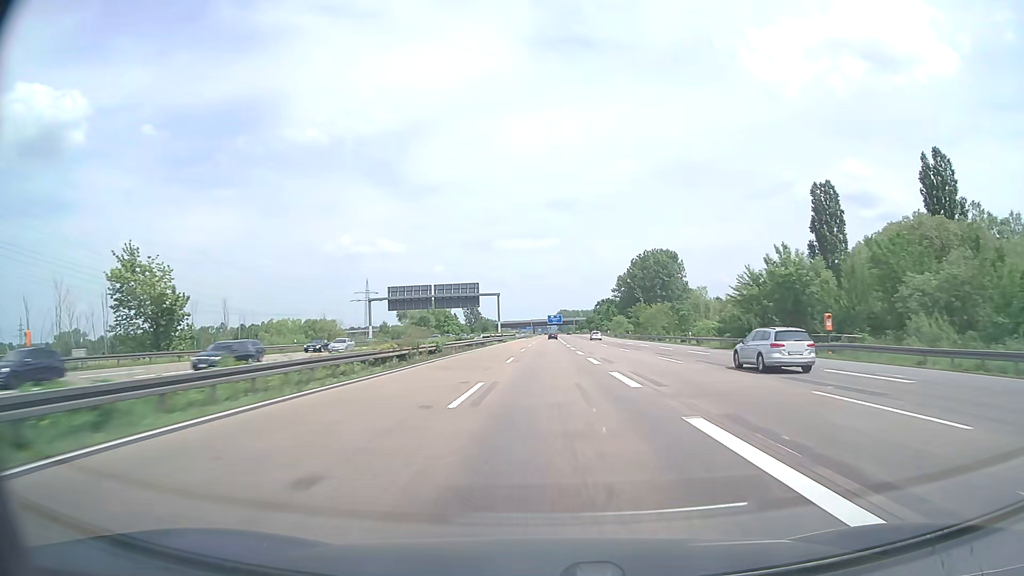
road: motorway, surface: asphalt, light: Day
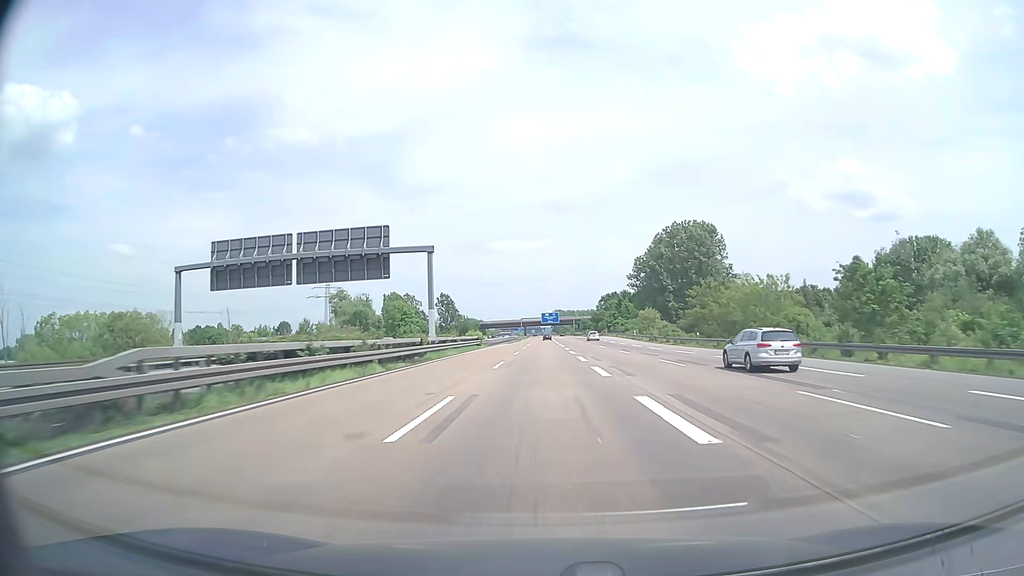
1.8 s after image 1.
(+0.5, +57.2) m; +1°
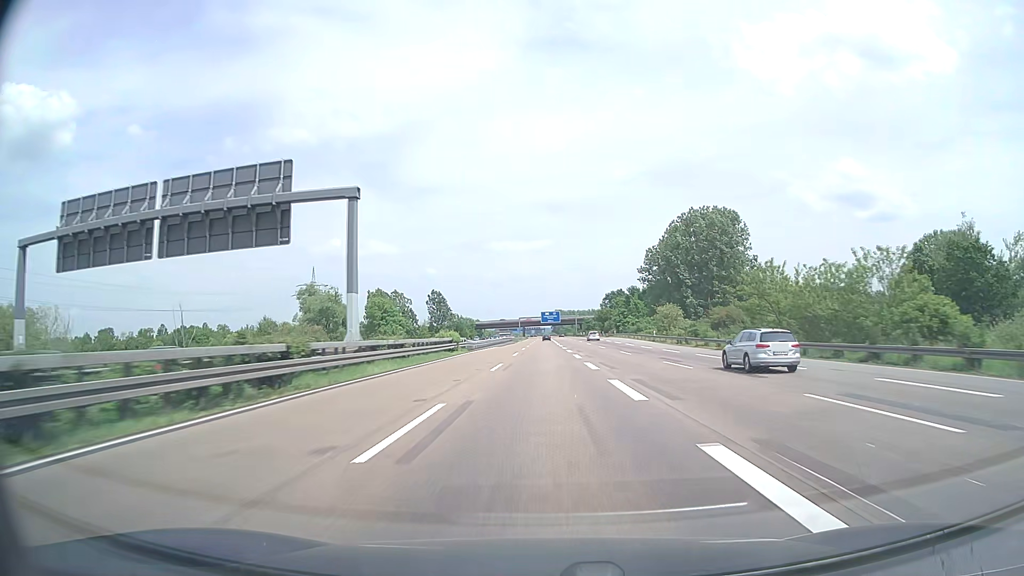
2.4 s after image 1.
(0.0, +19.0) m; 0°
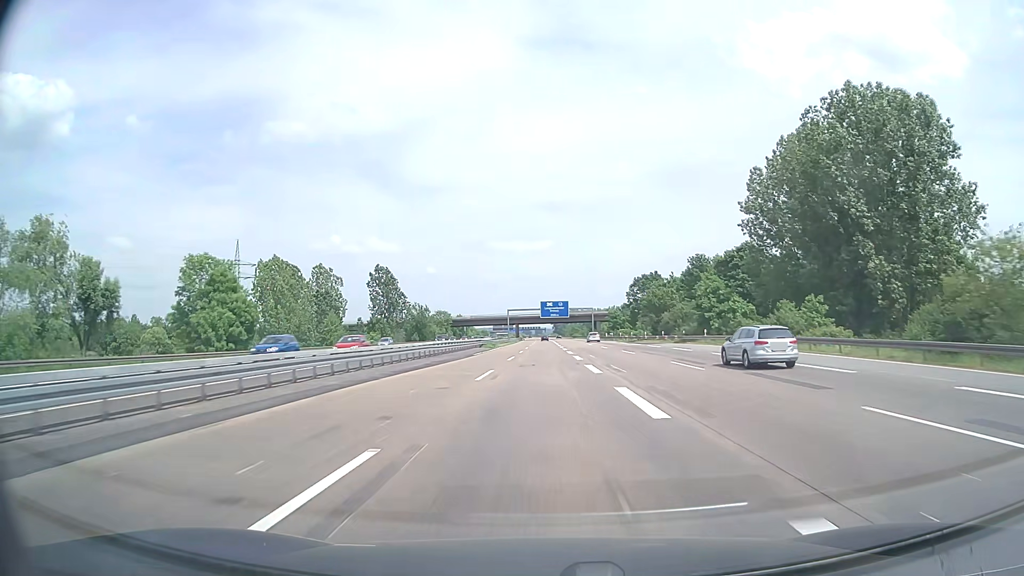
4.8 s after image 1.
(0.0, +76.2) m; 0°
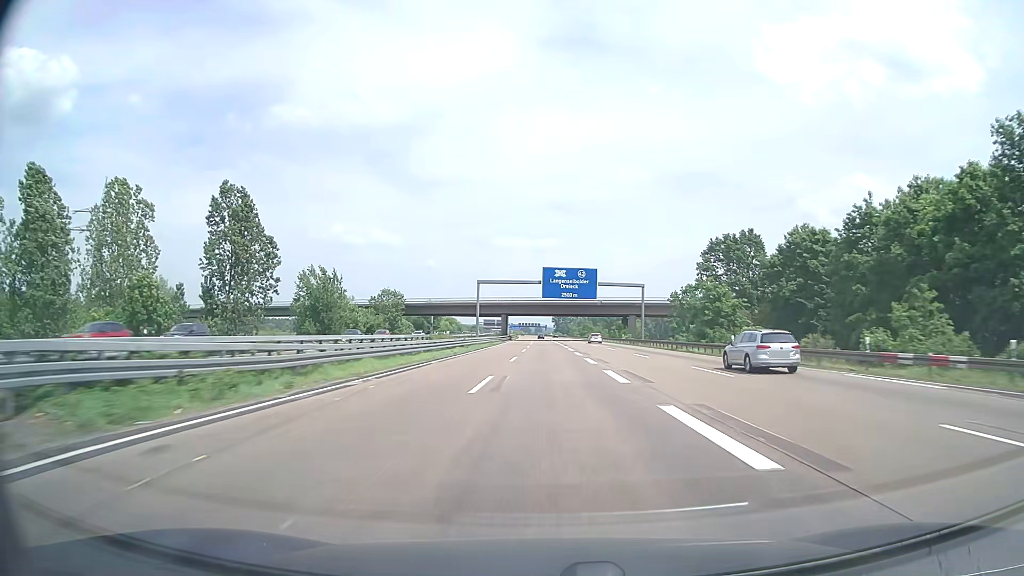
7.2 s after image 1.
(-0.3, +76.1) m; 0°
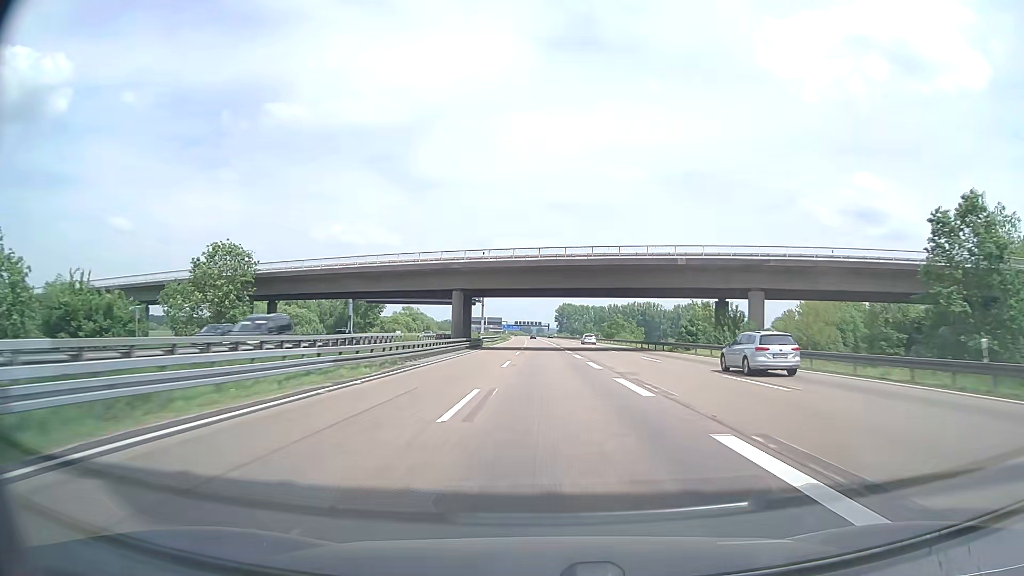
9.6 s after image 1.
(0.0, +76.1) m; 0°
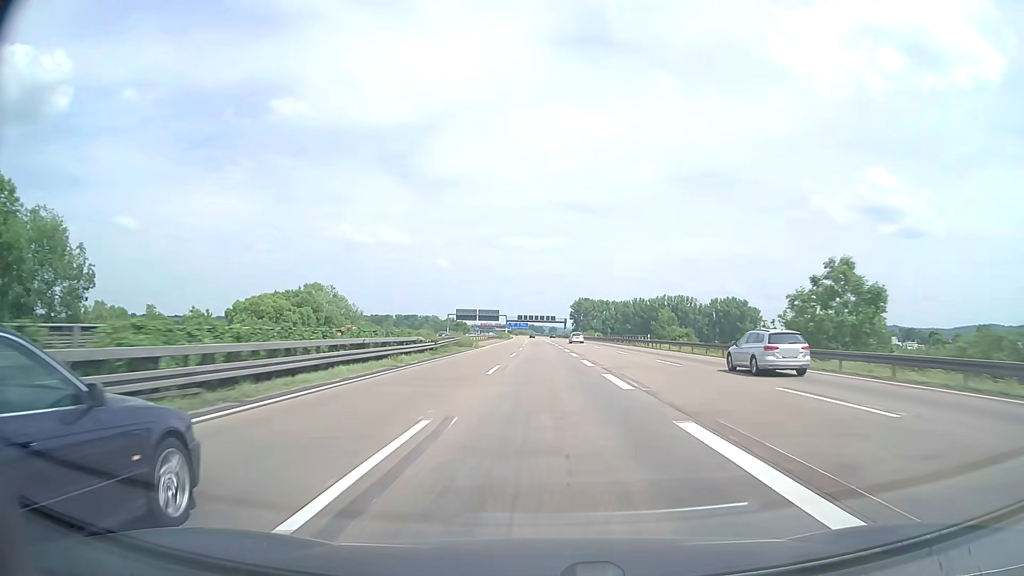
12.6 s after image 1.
(-0.7, +95.1) m; -1°
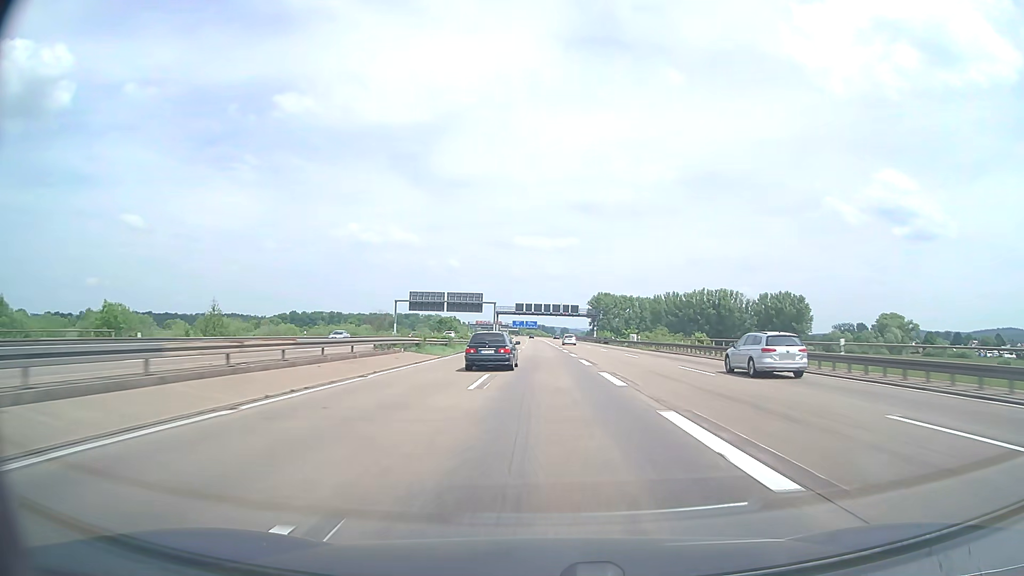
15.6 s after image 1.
(-1.0, +95.0) m; -1°
(0, +10) (0, +20) (0, +30) (0, +40) (0, +50) (0, +60) (-1, +70) (-1, +80) (-1, +90) (-1, +100) m
